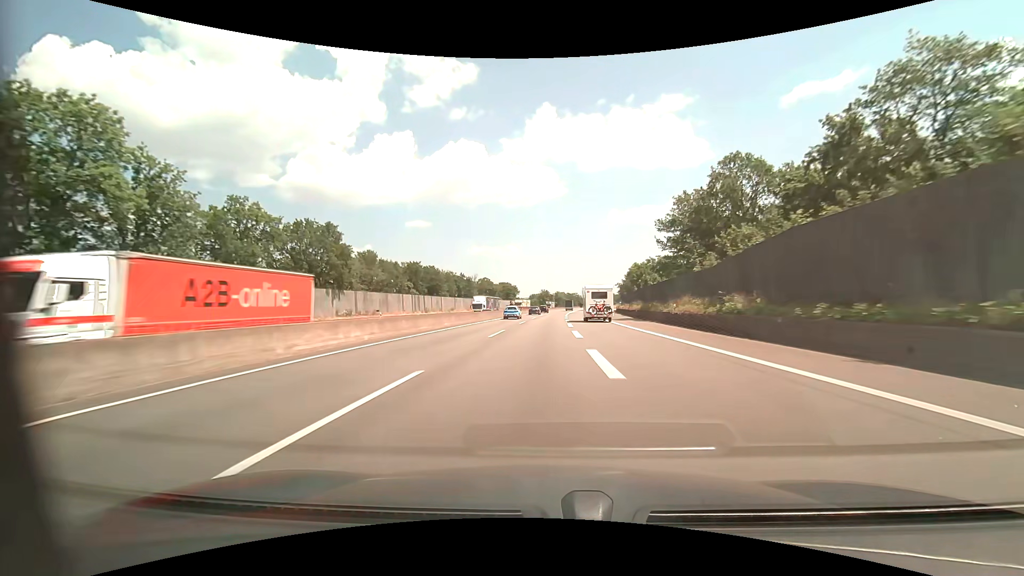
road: motorway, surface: asphalt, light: Day
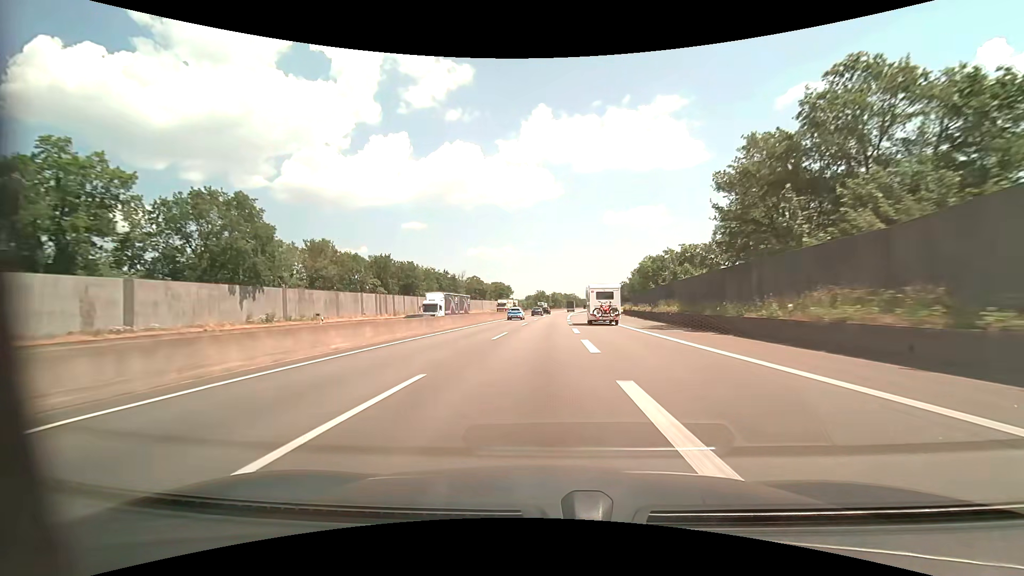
(+0.1, +18.2) m; 0°
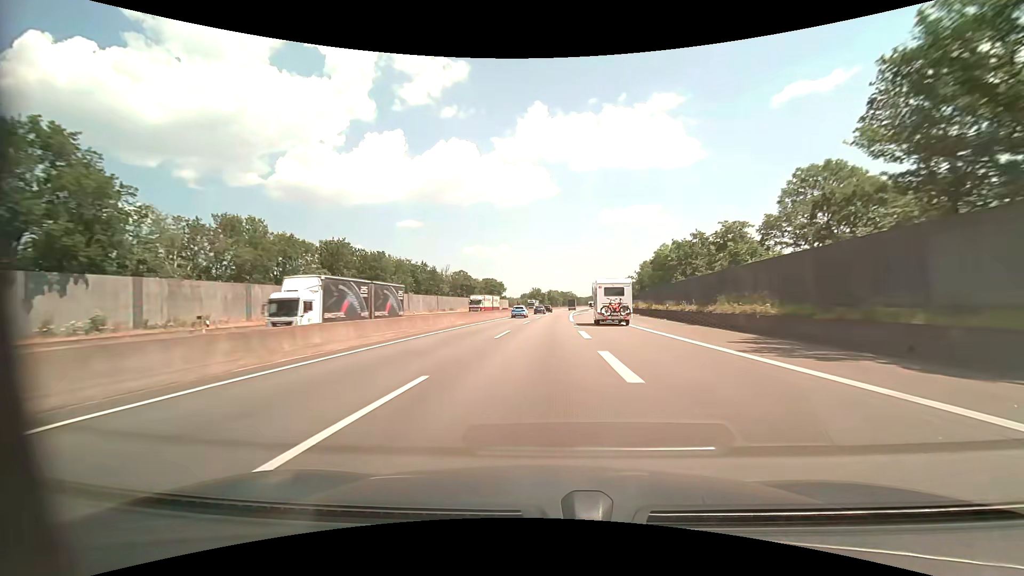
(+0.1, +18.3) m; +1°
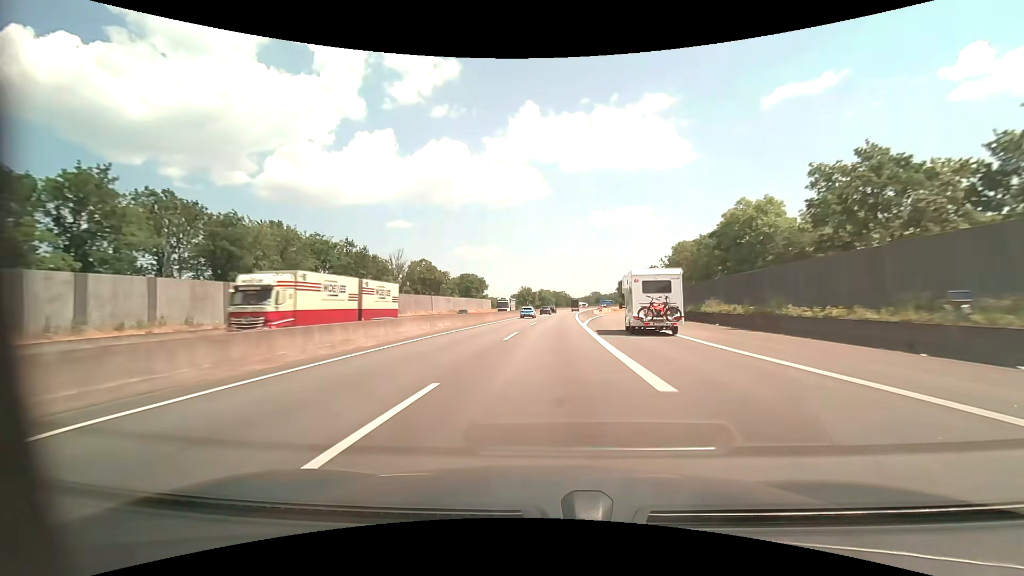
(+0.3, +36.8) m; +1°
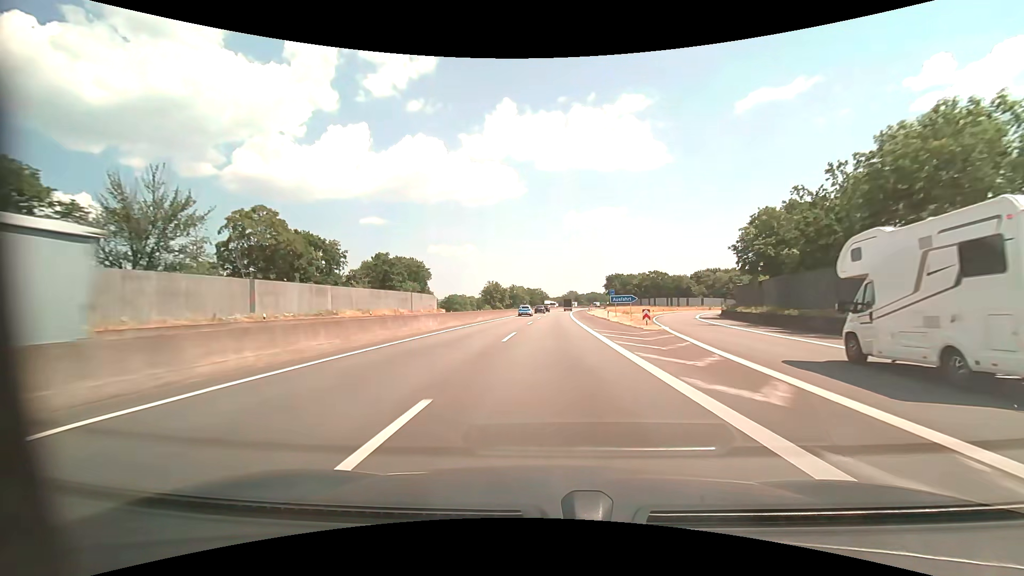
(+1.2, +55.7) m; +3°
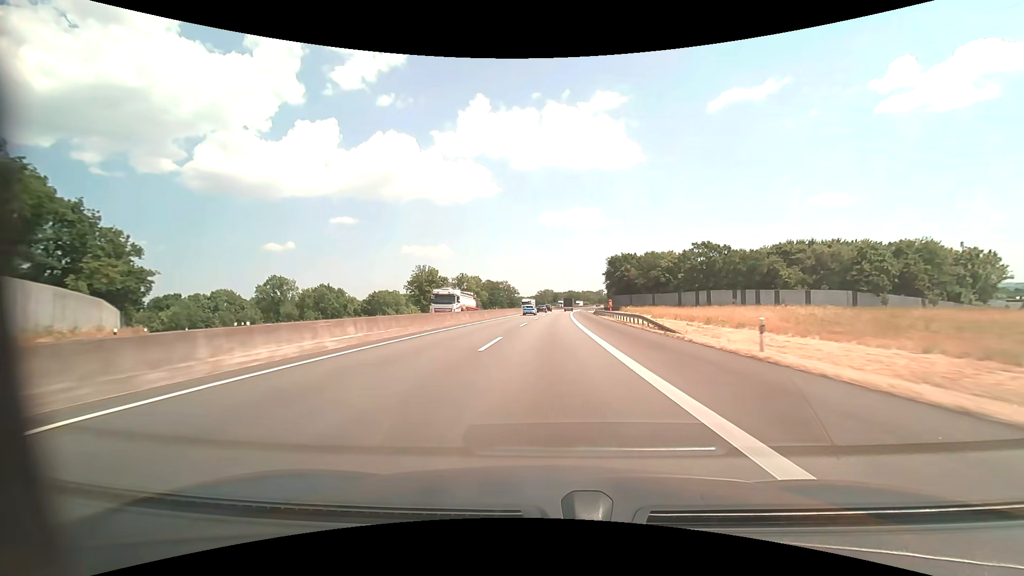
(+2.8, +94.1) m; +3°
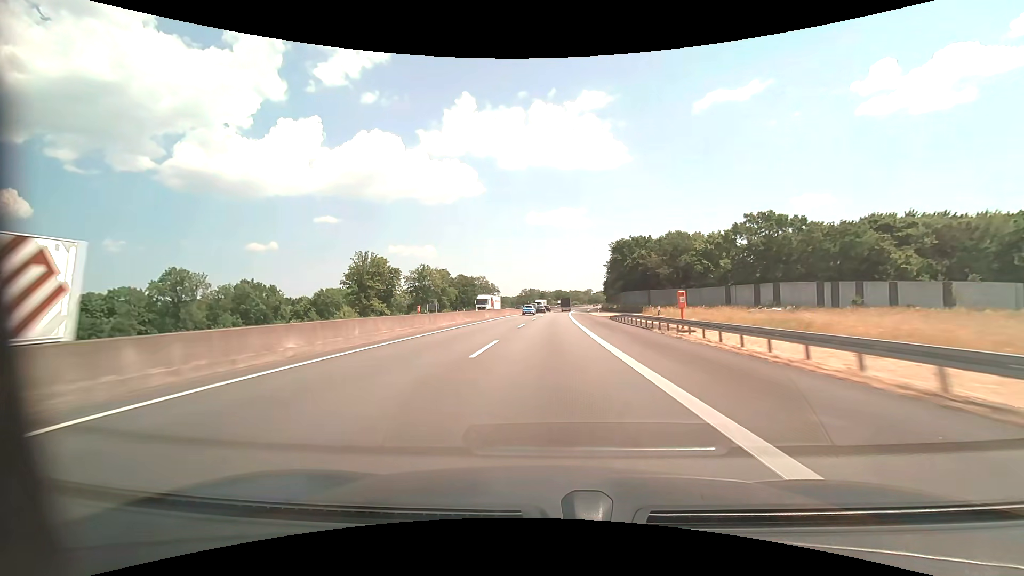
(+0.4, +37.8) m; +1°
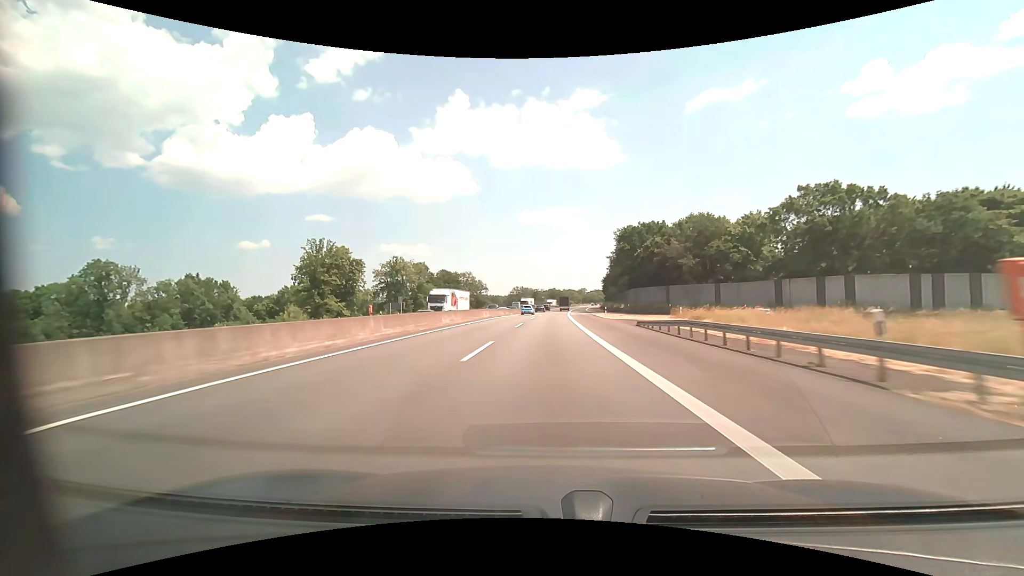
(+0.1, +18.8) m; +1°
(0, +10) (0, +20) (0, +30) (0, +40) (+1, +50) (+1, +60) (+1, +70) (+1, +80) (+2, +90) (+2, +100) m
